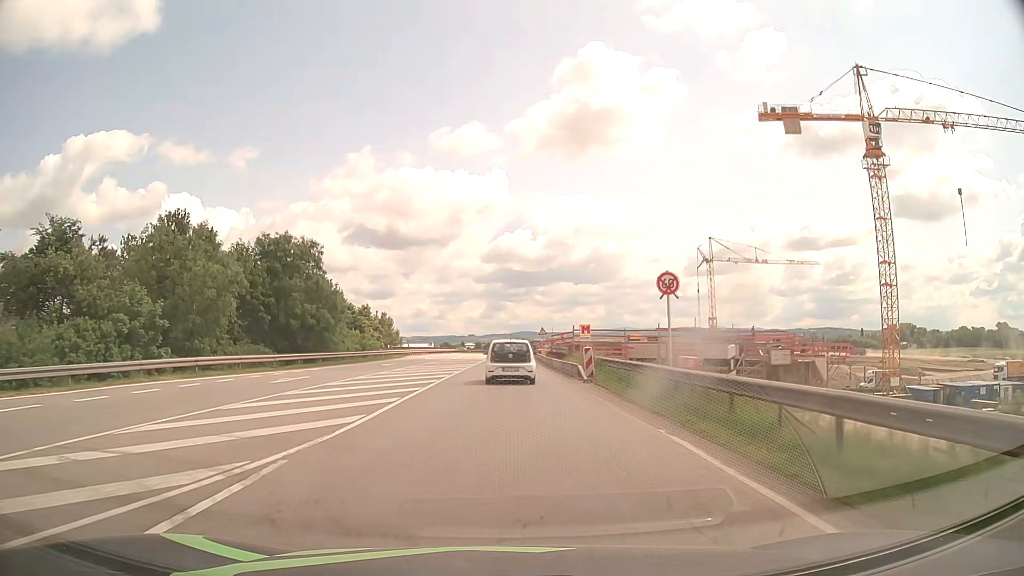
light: Day
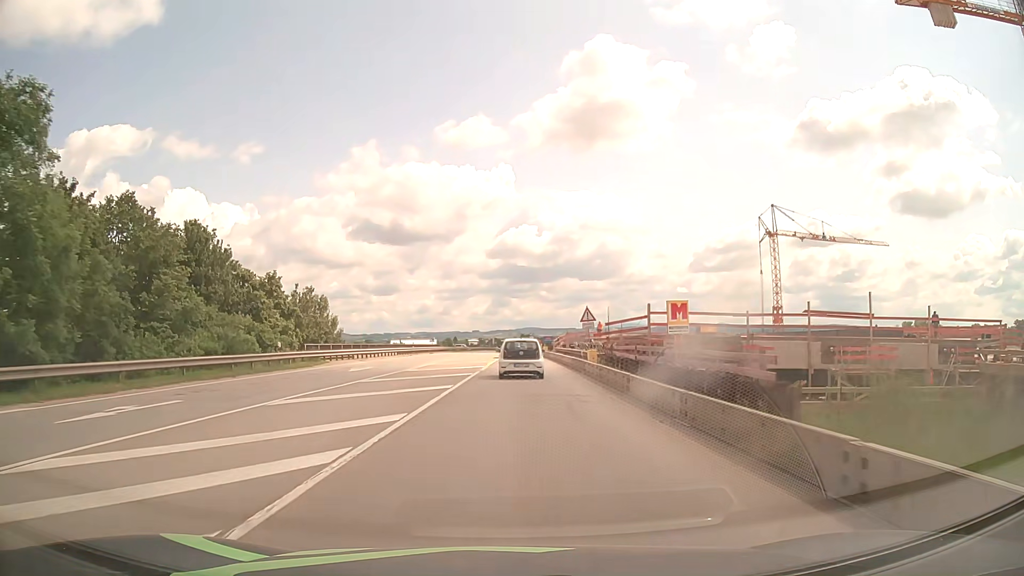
(-0.4, +32.7) m; -1°
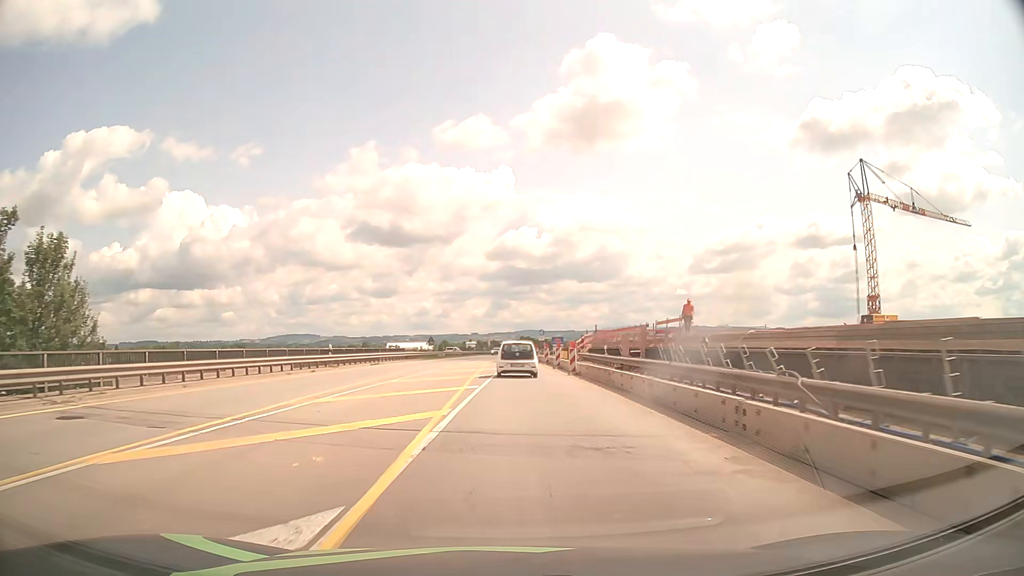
(+0.1, +31.9) m; 0°
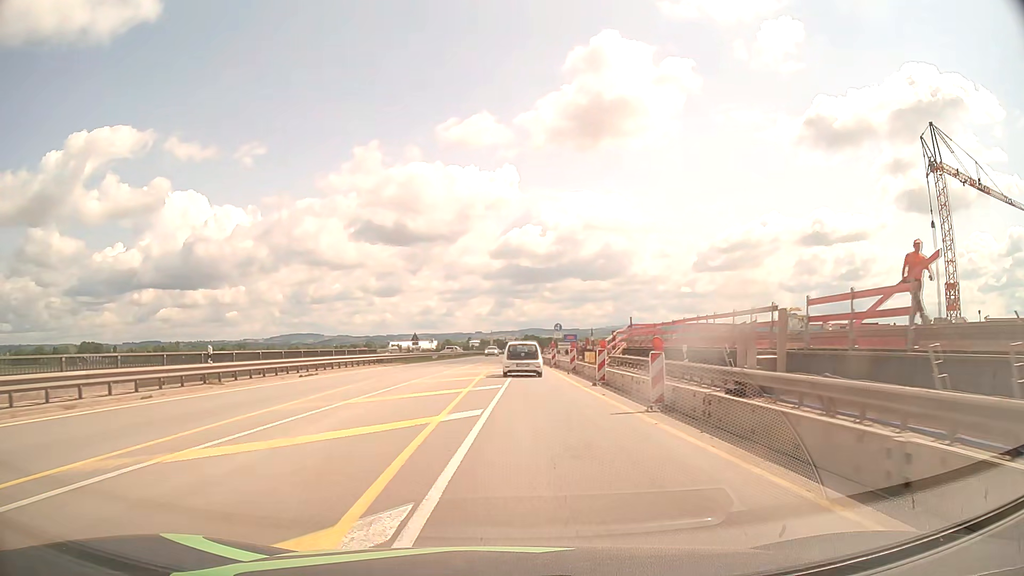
(-0.1, +16.1) m; 0°
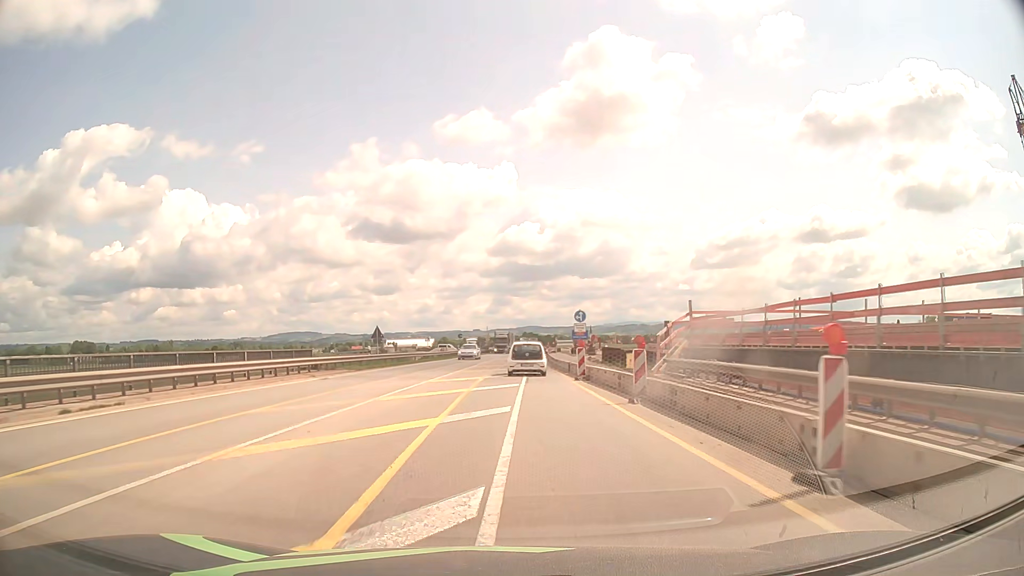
(0.0, +16.1) m; 0°
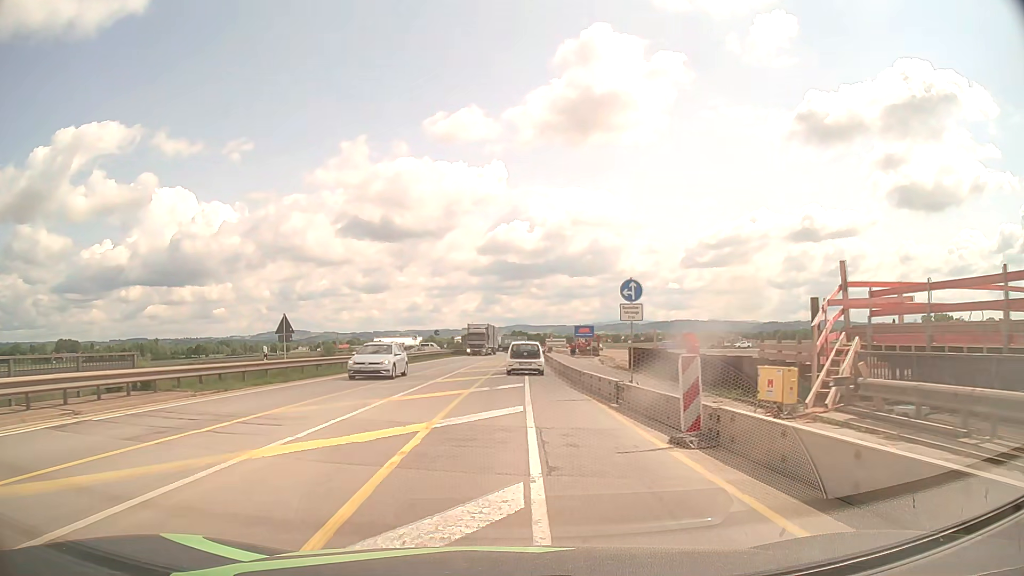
(+0.1, +16.1) m; +1°
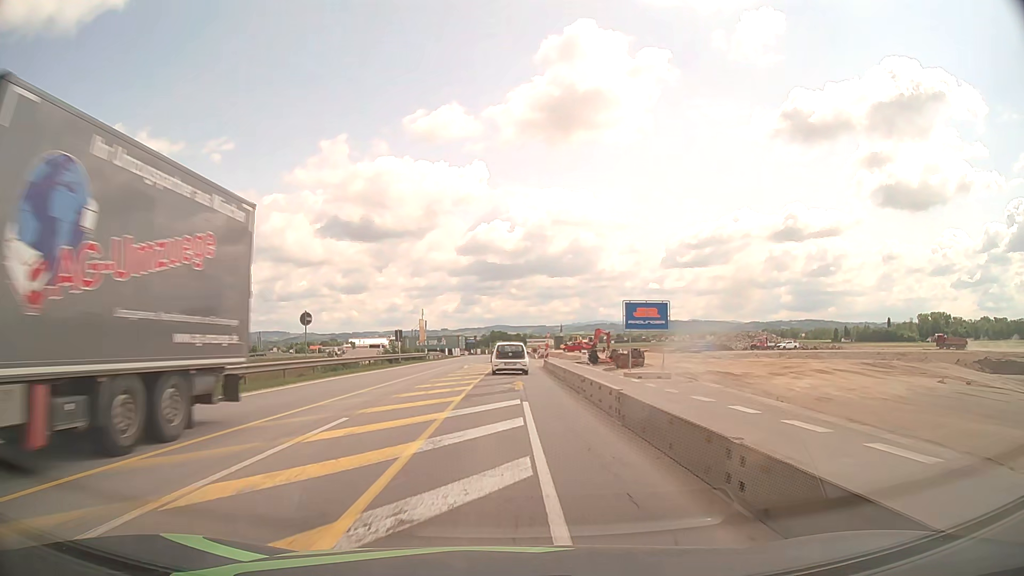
(+0.7, +39.9) m; +2°
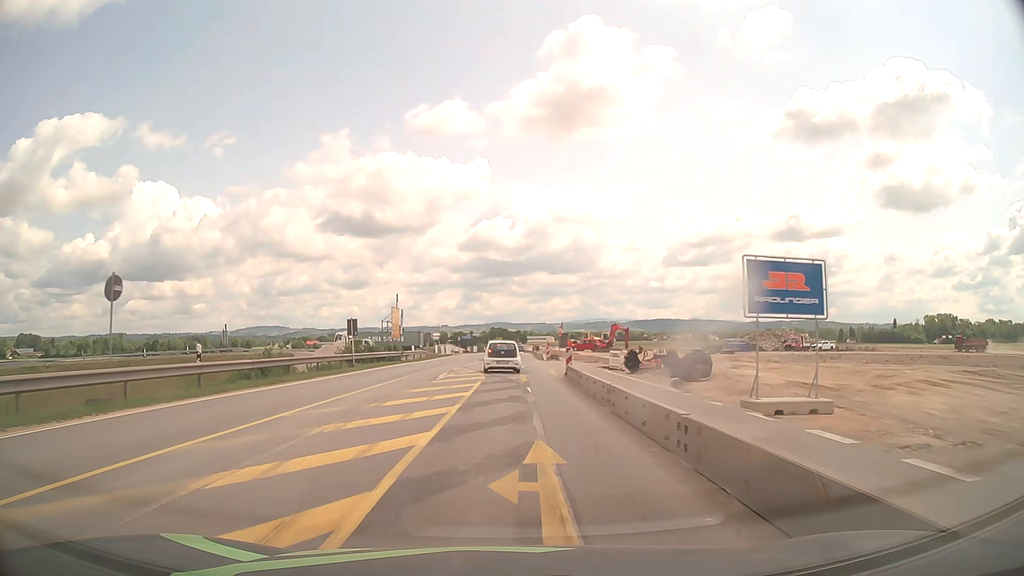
(-0.2, +15.8) m; -1°
(0, +10) (0, +20) (0, +30) (-1, +40) (-1, +50) (-2, +60) (-2, +70) (-1, +80) (-1, +90) (-1, +100) m
